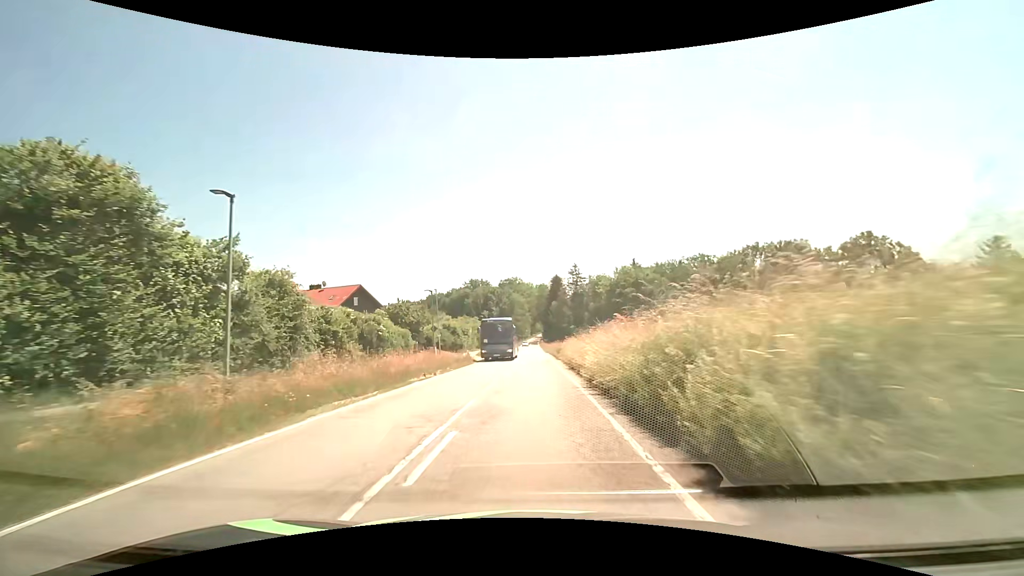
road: tertiary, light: Day
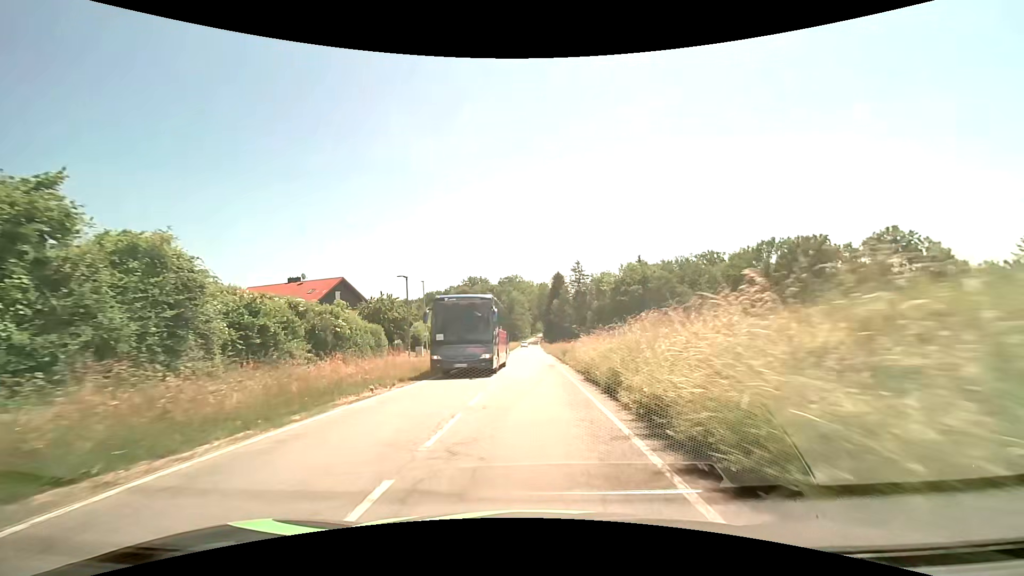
(0.0, +7.5) m; 0°
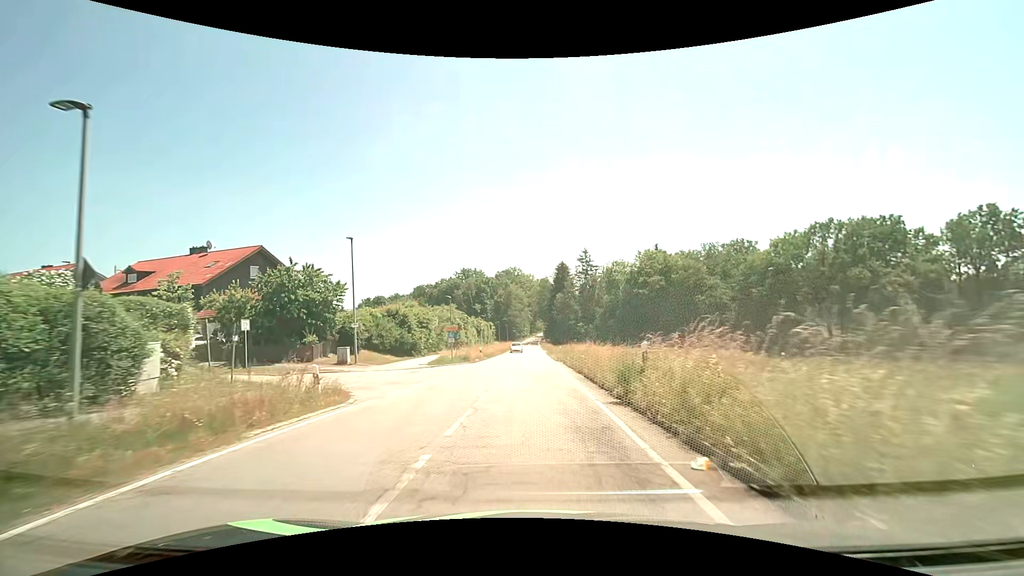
(0.0, +21.3) m; 0°
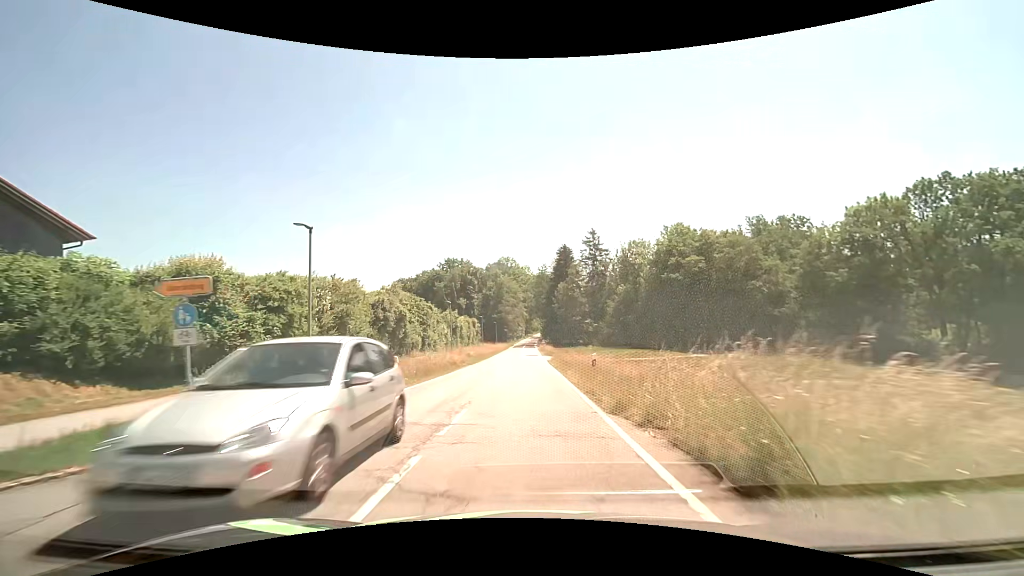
(+0.2, +26.9) m; +1°
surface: asphalt
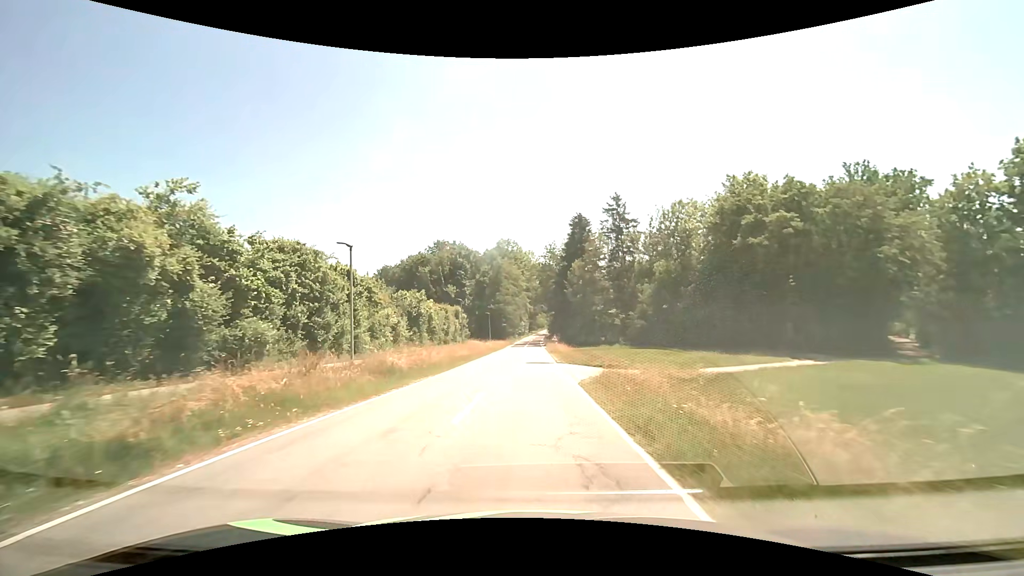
(-0.2, +26.5) m; 0°
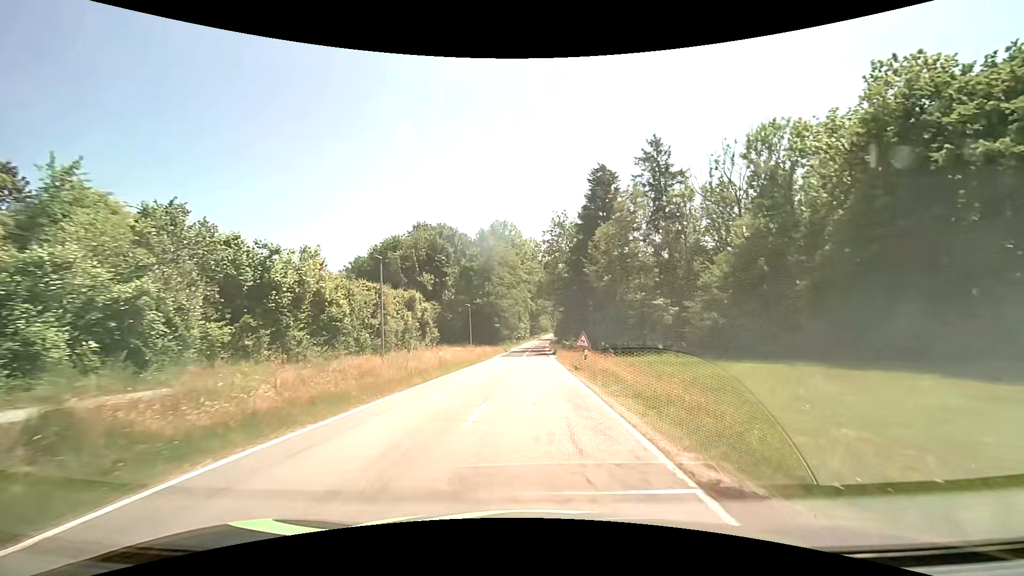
(-0.2, +27.3) m; 0°
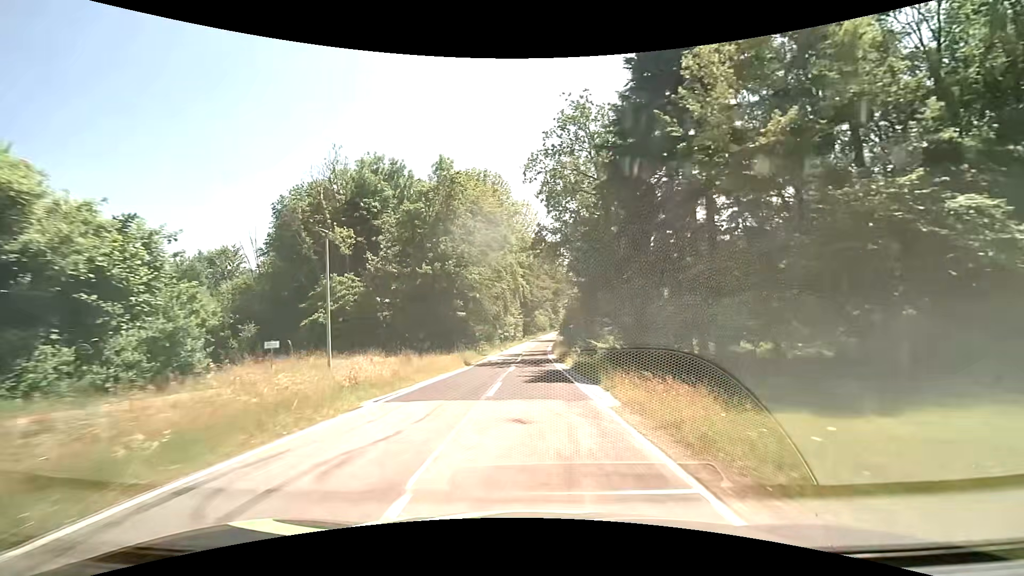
(+0.2, +36.2) m; +1°
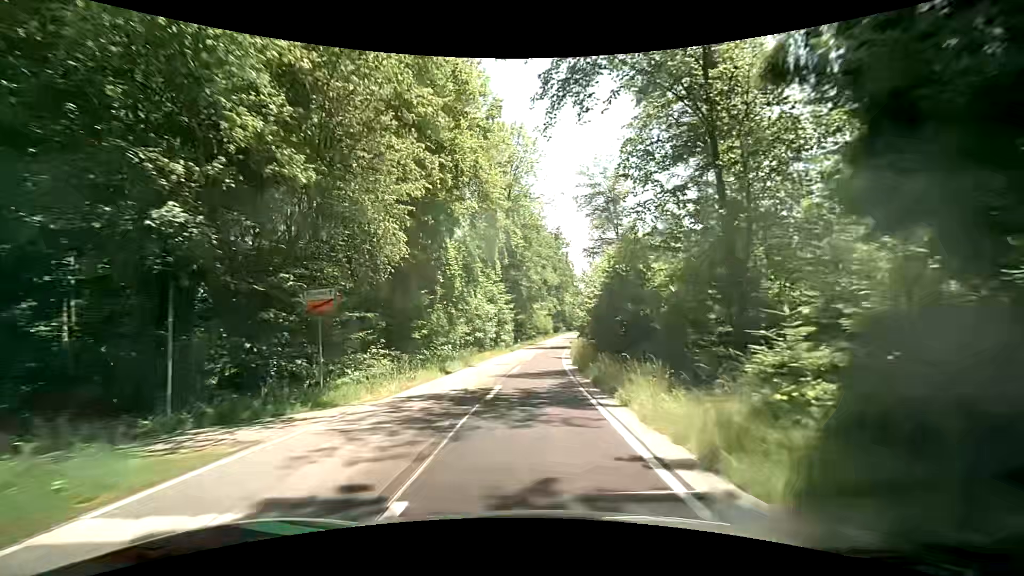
(+0.1, +36.2) m; 0°
(0, +10) (0, +20) (0, +30) (+1, +40) (+2, +50) (+3, +60) (+4, +70) (+5, +80) (+7, +90) (+8, +100) m
